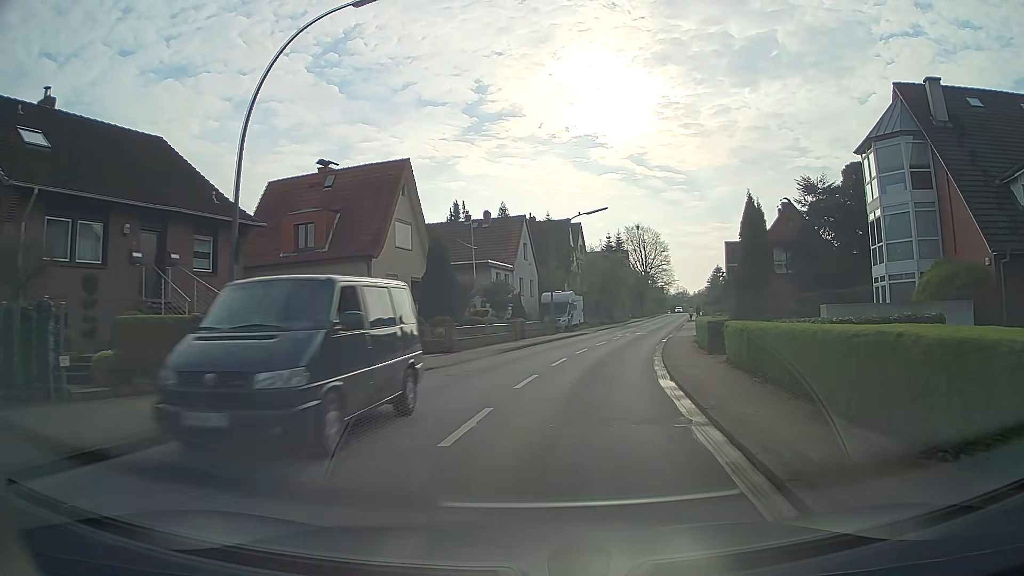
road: secondary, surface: asphalt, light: Day
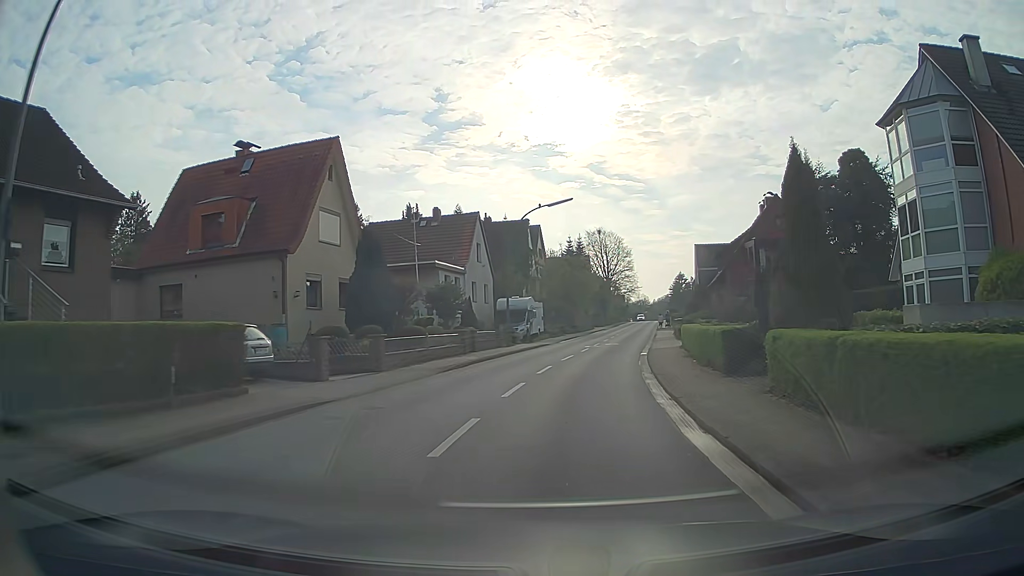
(+0.2, +6.1) m; +4°
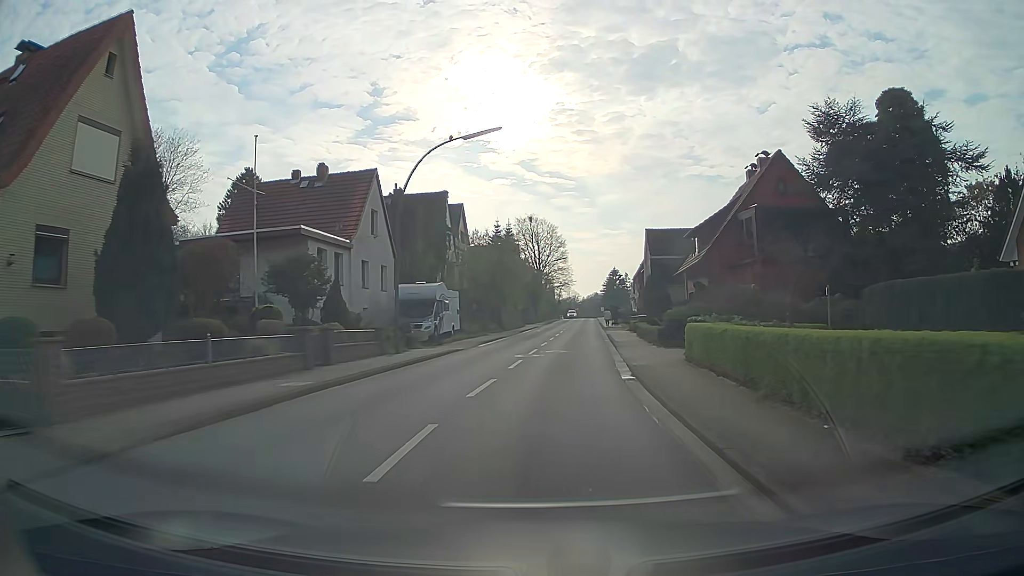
(+0.7, +13.4) m; +6°
